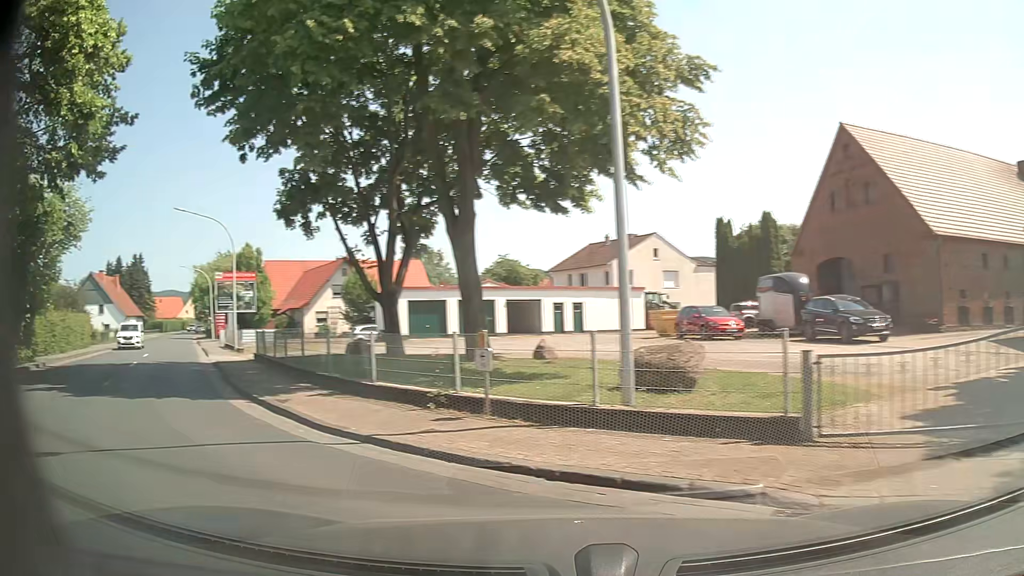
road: residential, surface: asphalt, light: Day
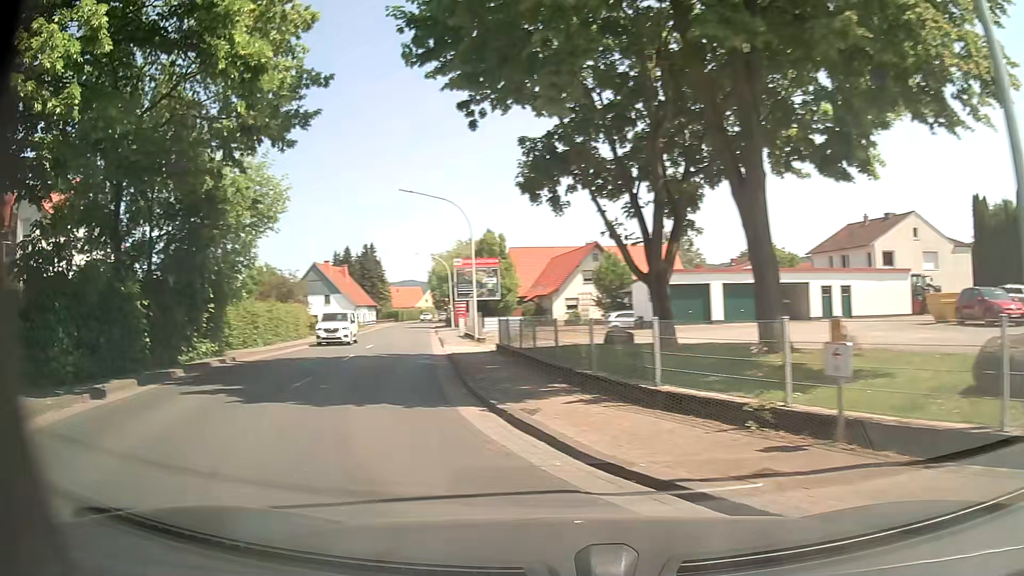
(-0.6, +3.2) m; -22°
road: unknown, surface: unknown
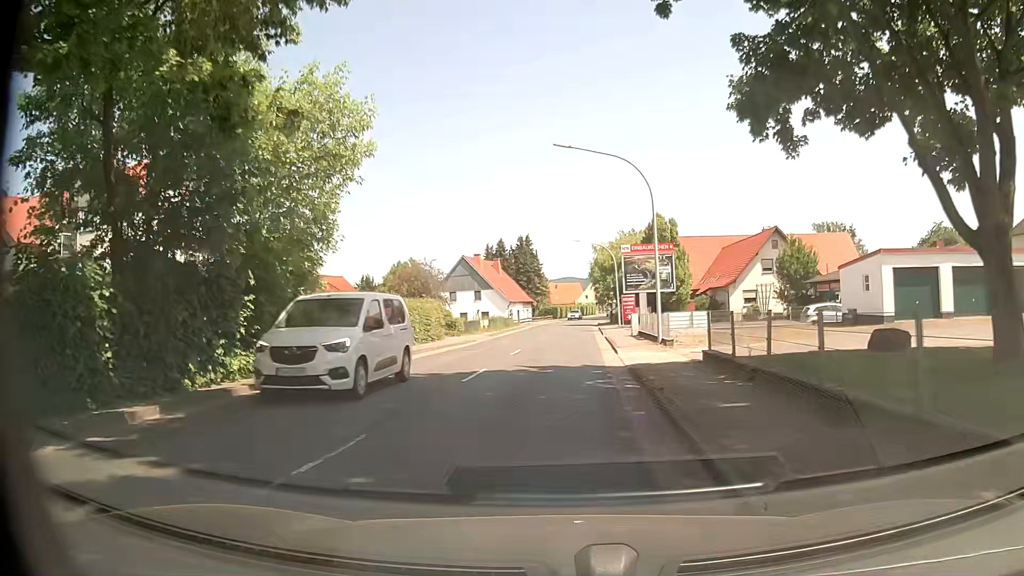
(-1.5, +8.3) m; -14°
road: primary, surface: asphalt
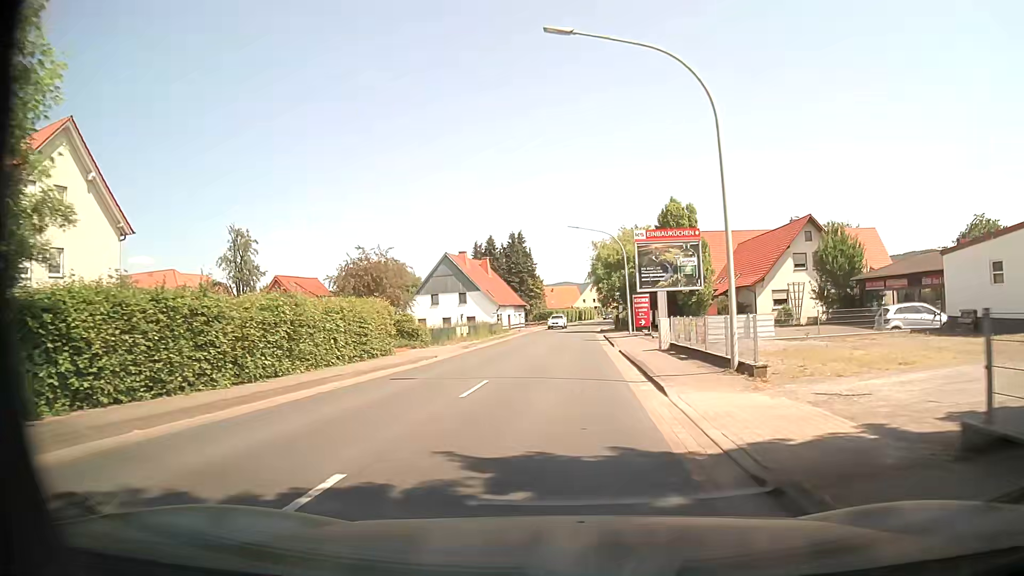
(0.0, +11.1) m; +1°
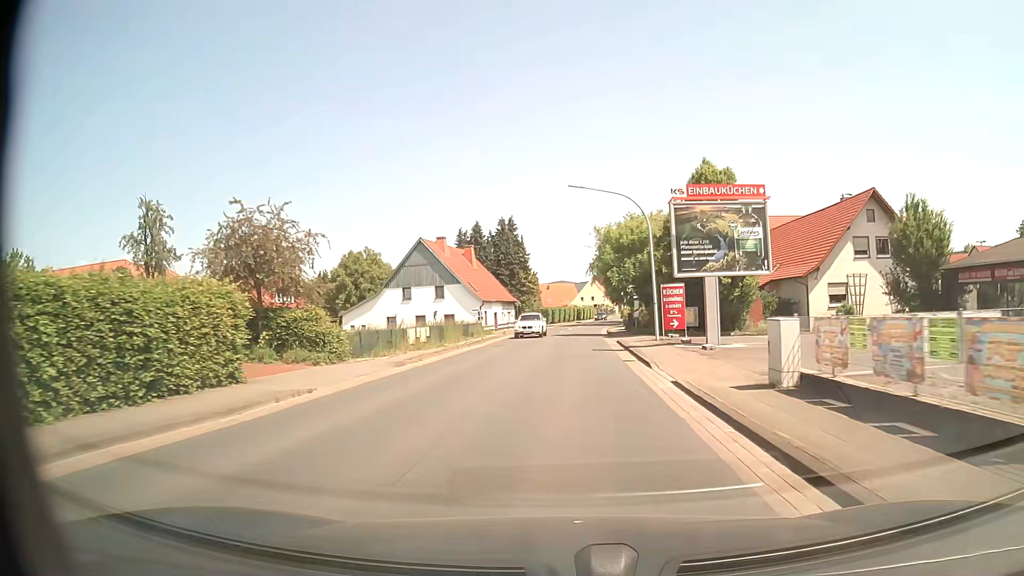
(-0.1, +13.6) m; -1°
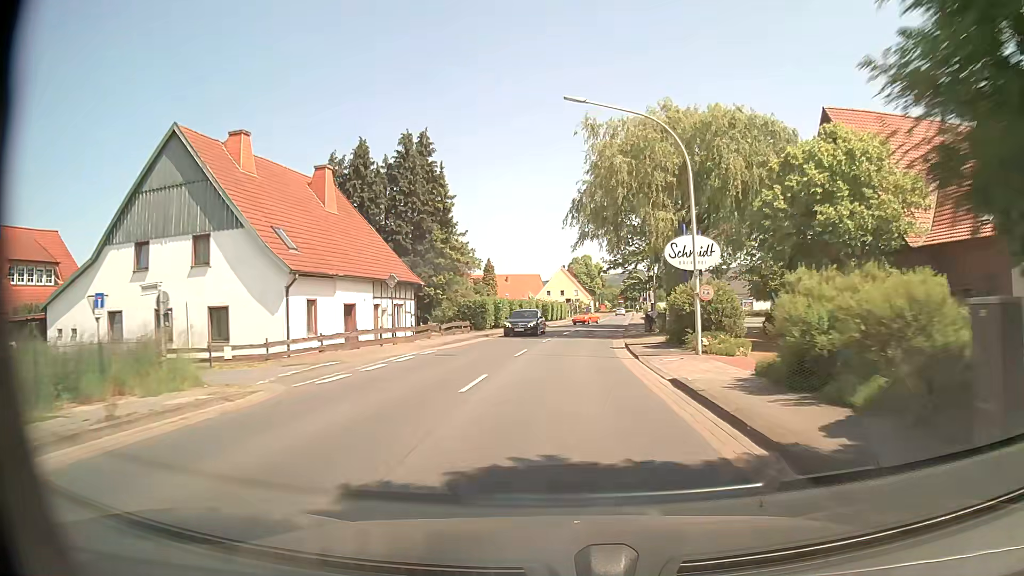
(+1.2, +42.0) m; +3°
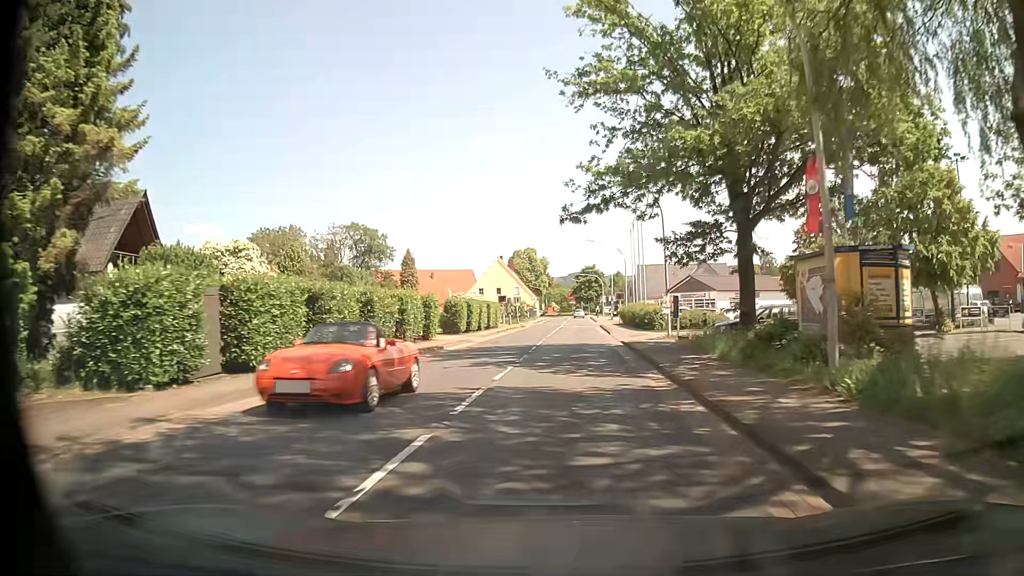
(+1.3, +34.1) m; +5°
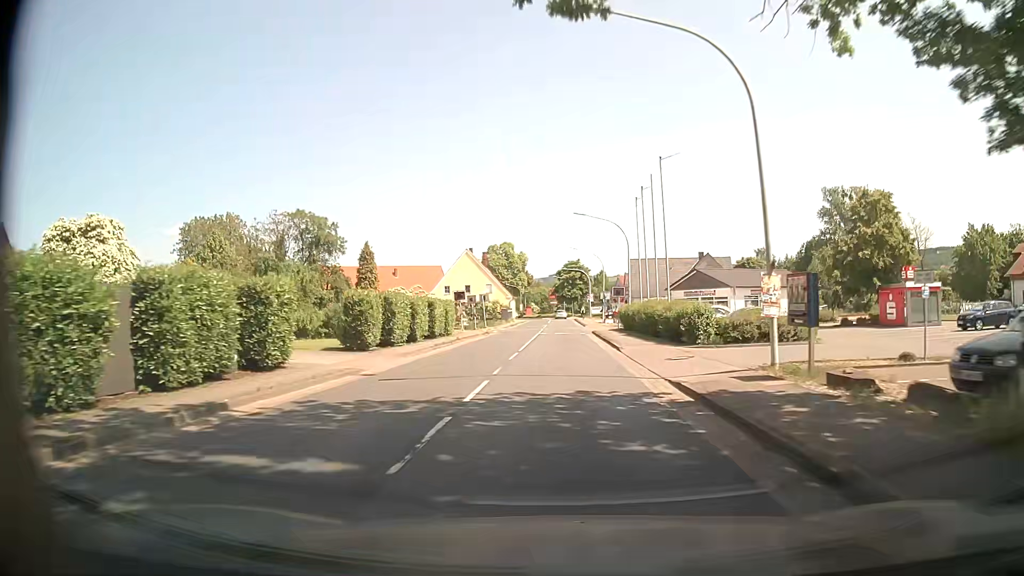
(+0.2, +17.0) m; +1°
(0, +10) (0, +20) (0, +30) (+1, +40) (+1, +50) (+1, +60) (+1, +70) (+1, +80) (+1, +90) (+2, +100) m
